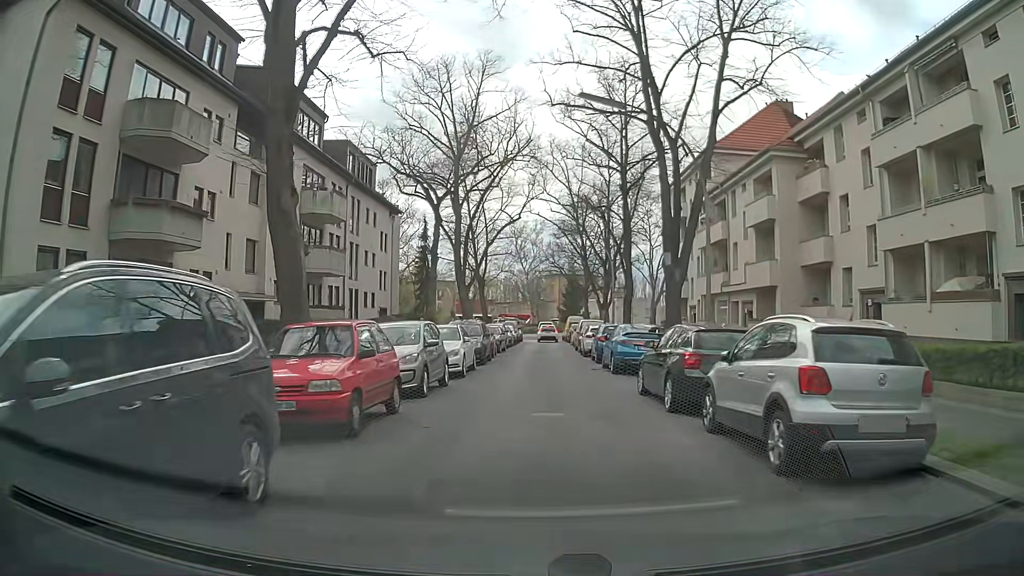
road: residential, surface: asphalt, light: Day
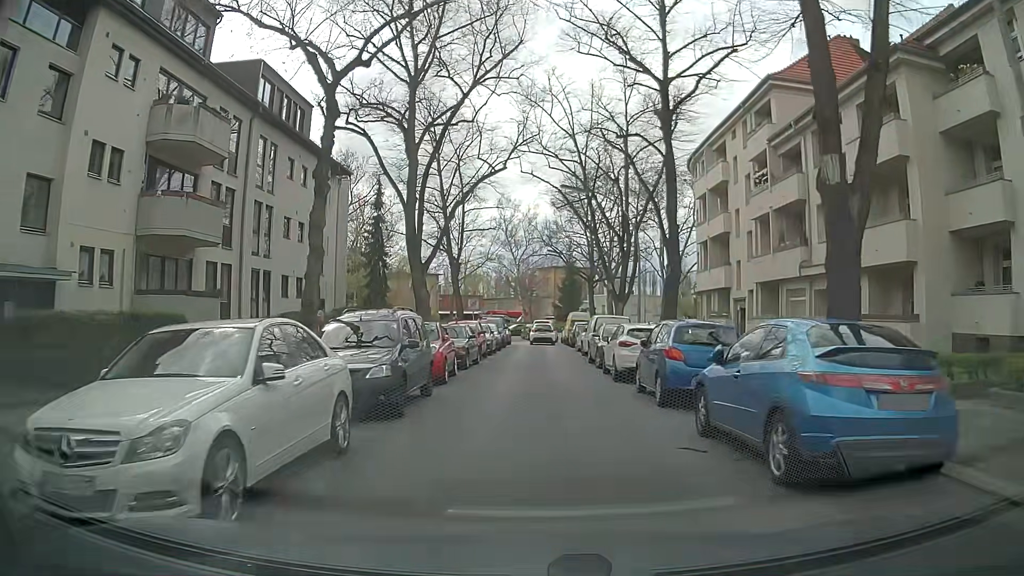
(-0.1, +13.8) m; -1°
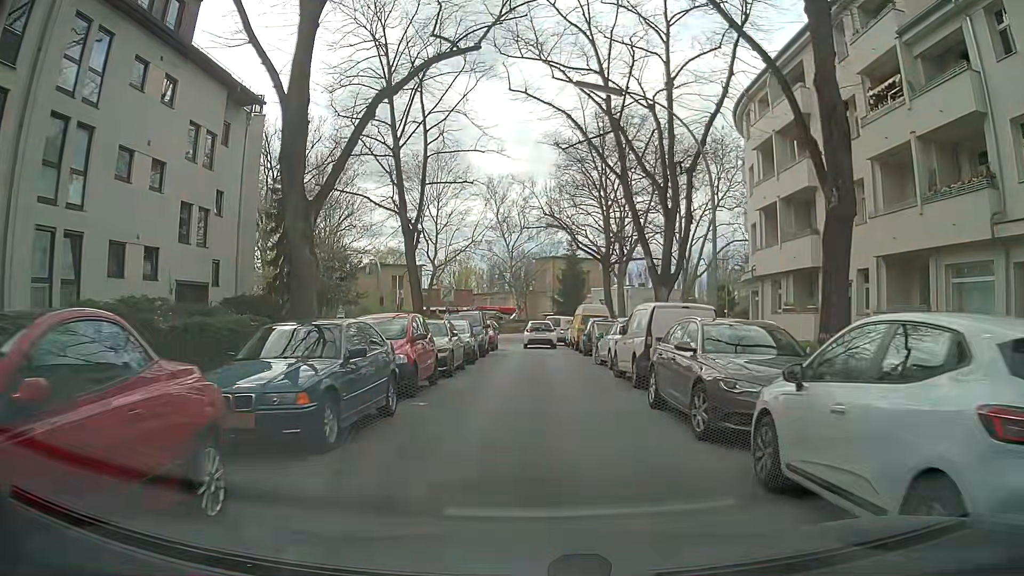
(+0.3, +13.7) m; +2°
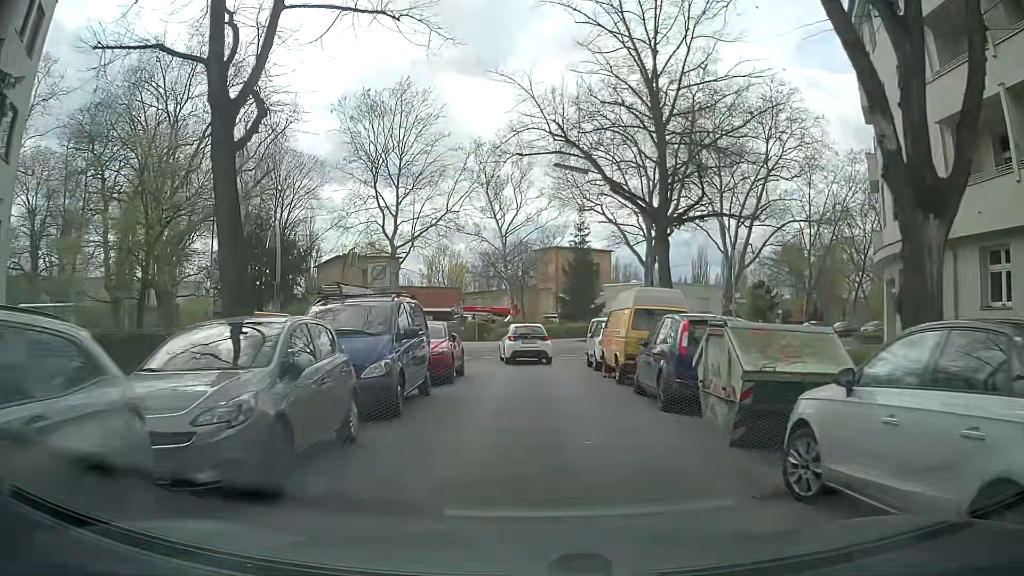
(-0.2, +17.2) m; -1°
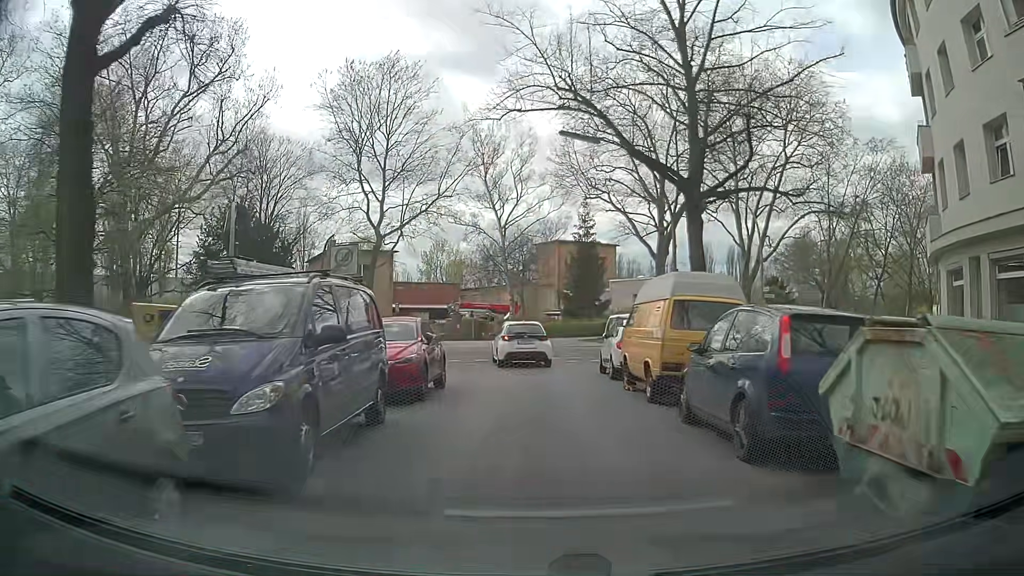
(0.0, +4.2) m; -1°
